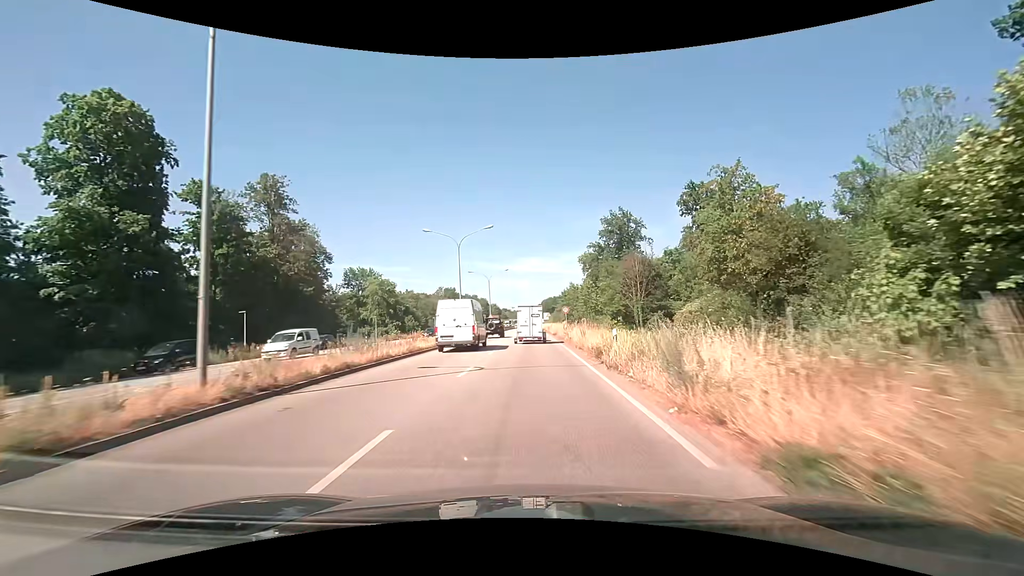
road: primary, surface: asphalt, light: Day
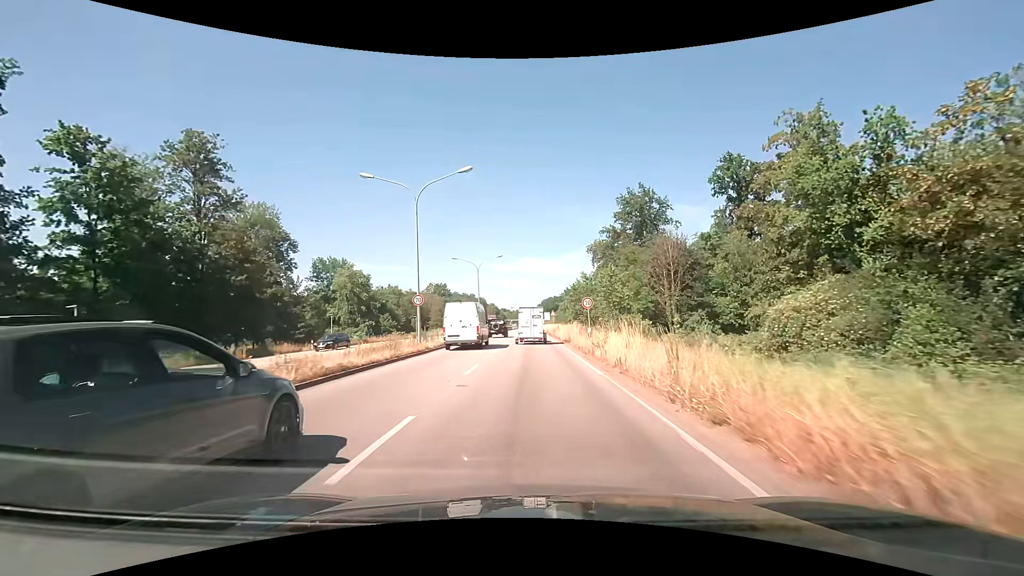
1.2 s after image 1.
(0.0, +17.1) m; 0°
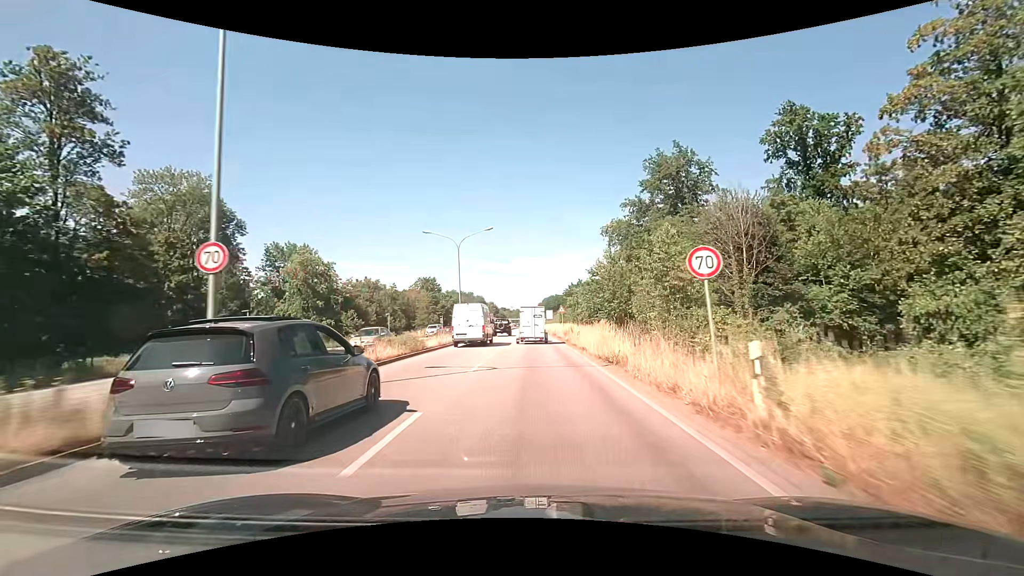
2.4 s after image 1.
(0.0, +18.1) m; 0°
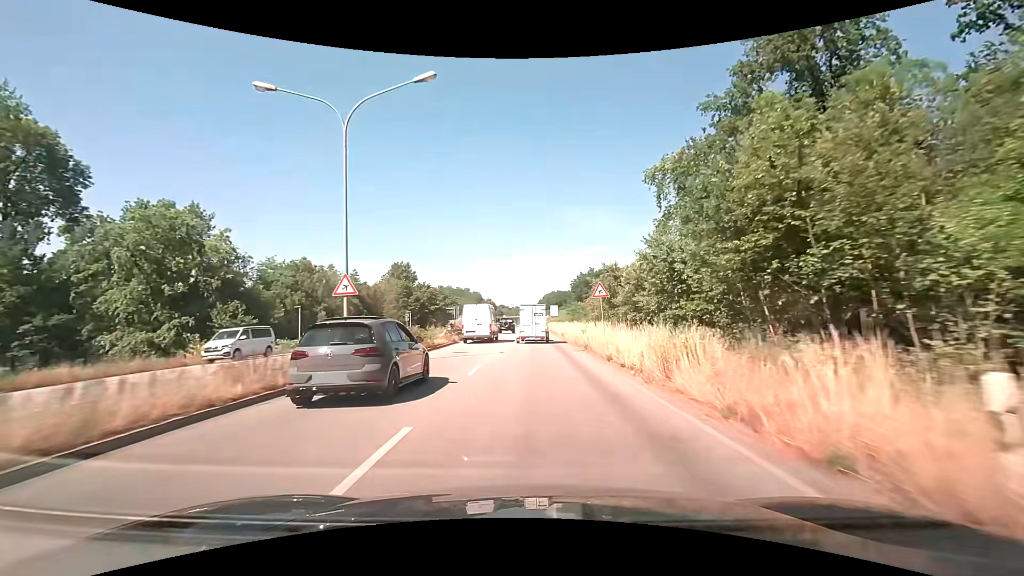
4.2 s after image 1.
(0.0, +28.3) m; 0°
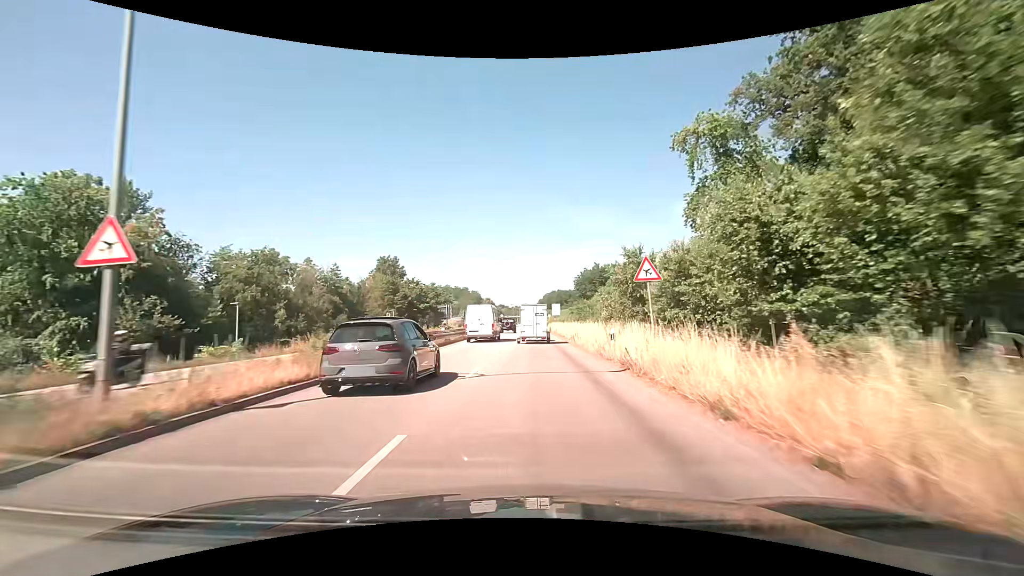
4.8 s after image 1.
(0.0, +9.5) m; 0°
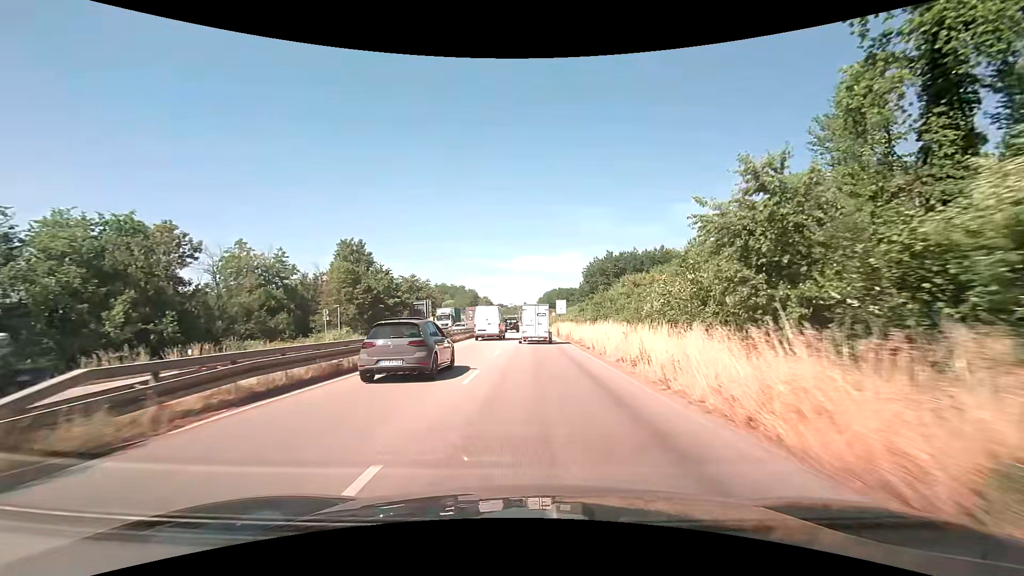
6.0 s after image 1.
(+0.1, +19.2) m; 0°
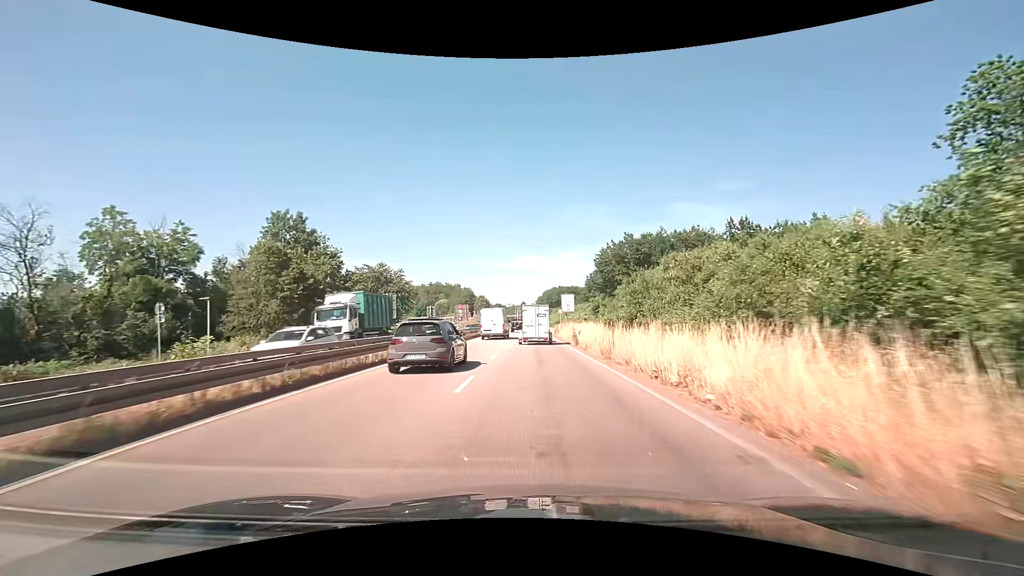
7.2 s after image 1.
(0.0, +19.4) m; 0°
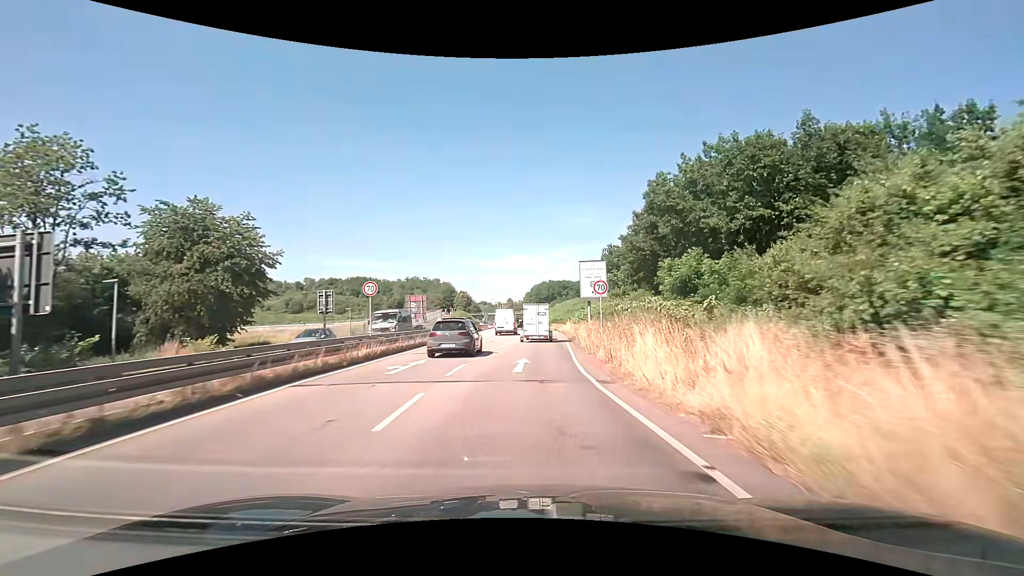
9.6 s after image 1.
(+0.2, +39.4) m; +1°
(0, +10) (0, +20) (+1, +30) (+1, +40) (+1, +50) (+1, +60) (+1, +70) (+1, +80) (+1, +90) (+1, +100) m
